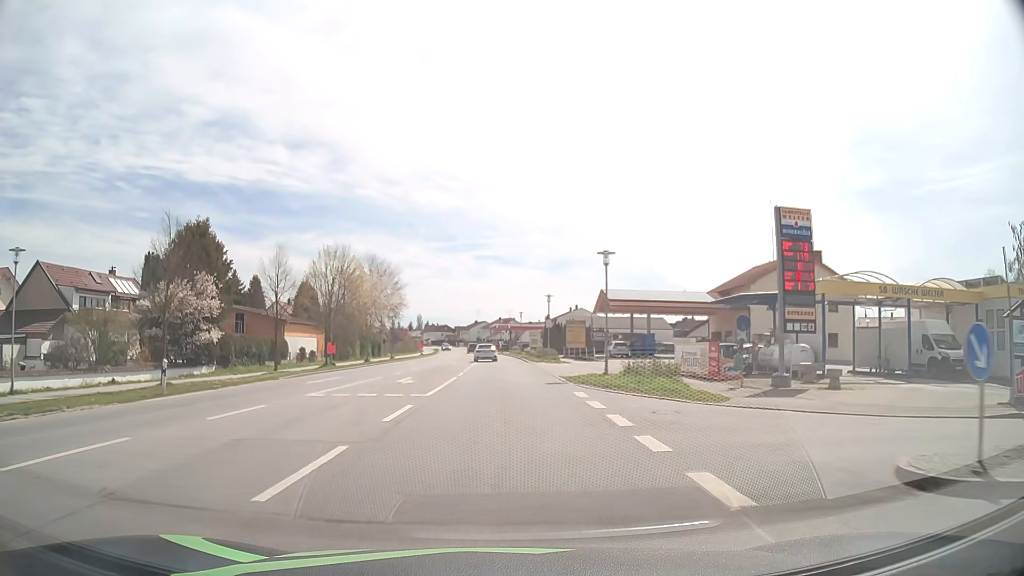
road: primary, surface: asphalt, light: Day
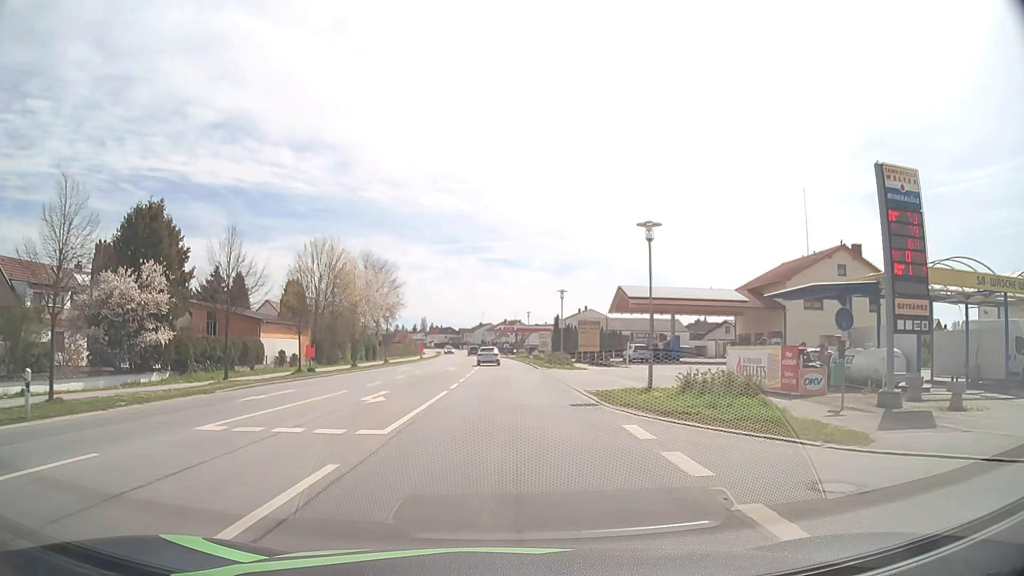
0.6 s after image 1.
(0.0, +7.1) m; 0°
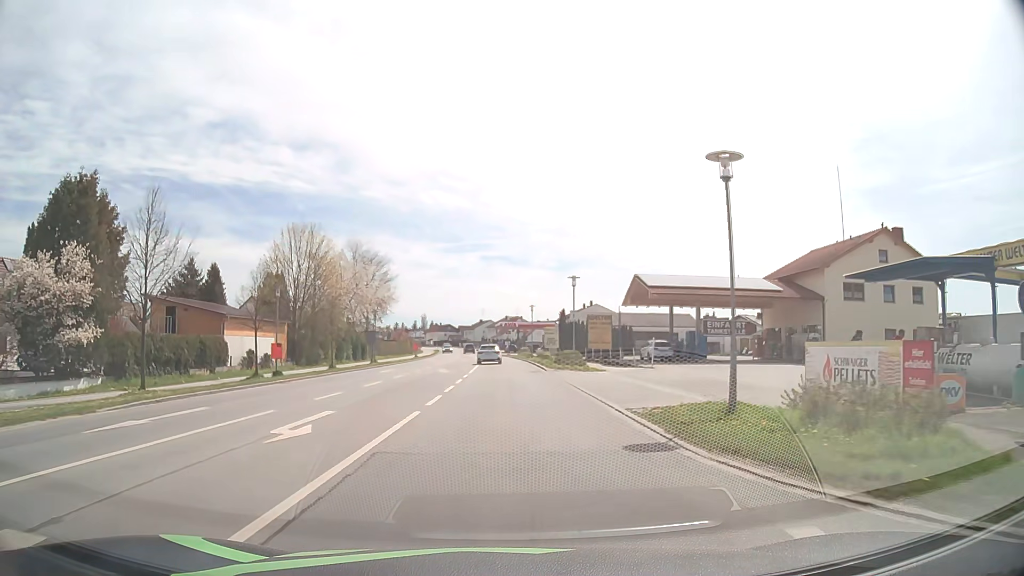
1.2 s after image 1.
(0.0, +7.0) m; 0°
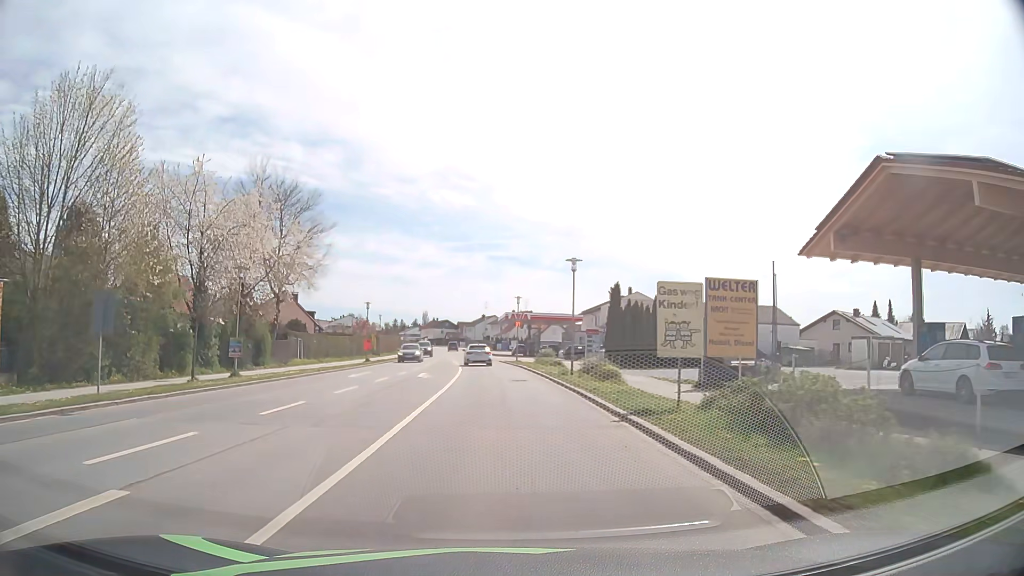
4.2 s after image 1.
(0.0, +34.6) m; 0°
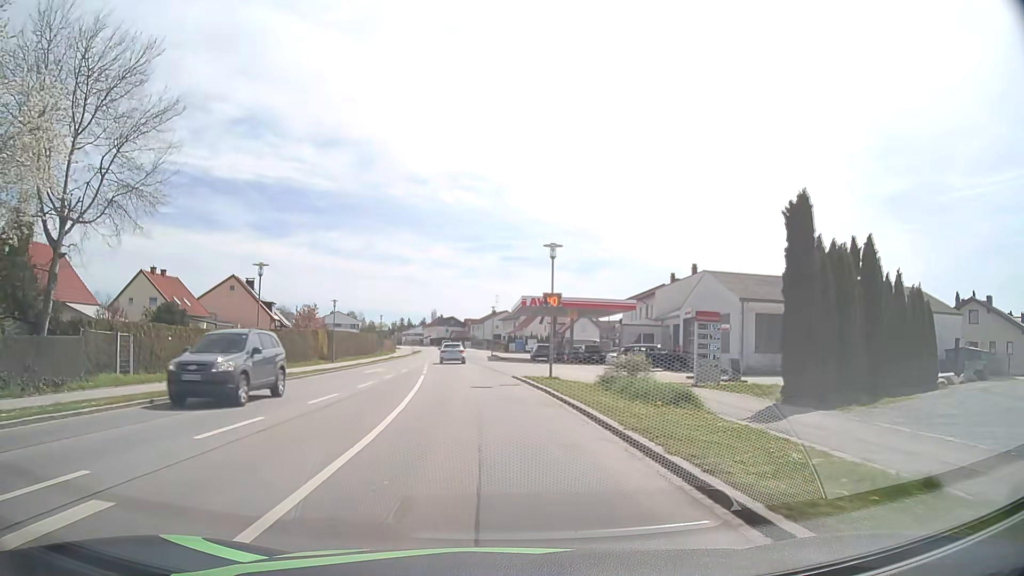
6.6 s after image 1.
(-0.3, +27.4) m; -1°
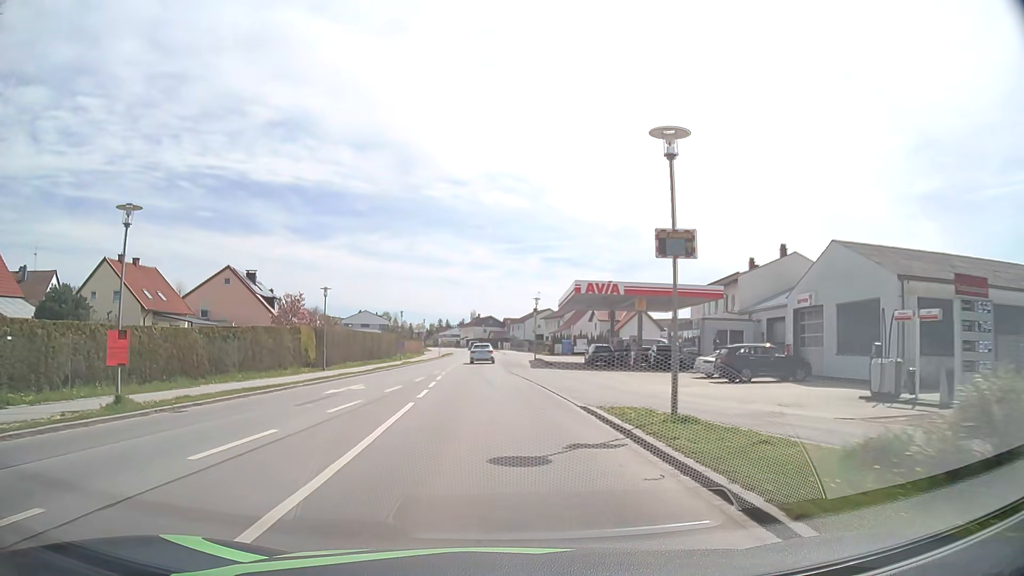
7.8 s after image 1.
(-0.3, +13.8) m; -3°
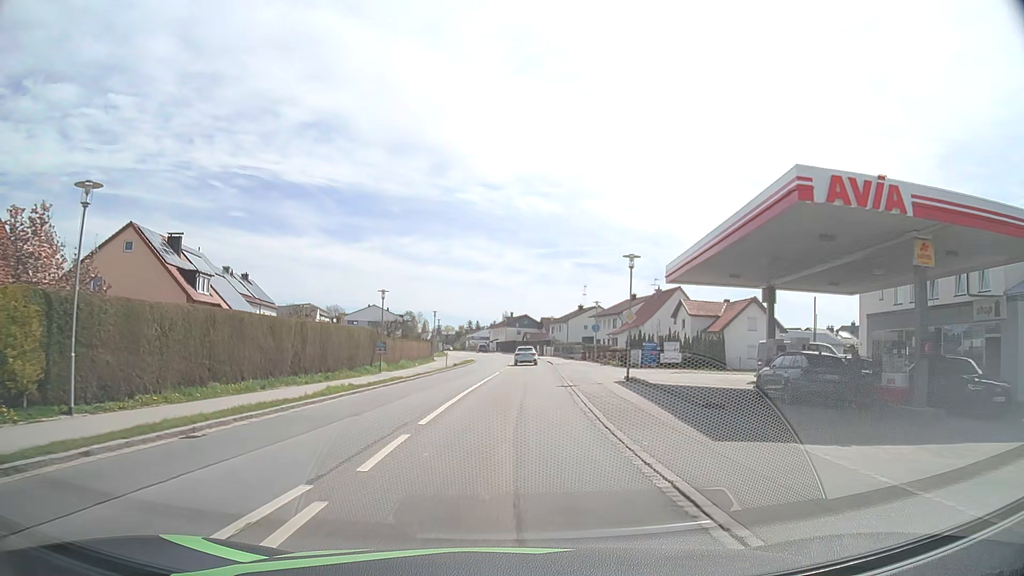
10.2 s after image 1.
(-1.2, +28.4) m; -3°
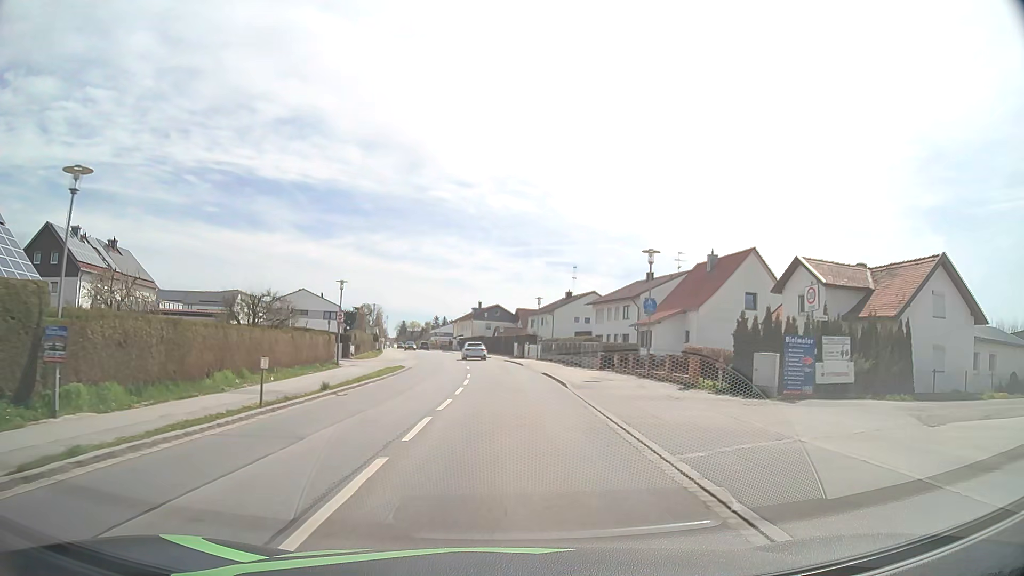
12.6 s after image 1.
(+0.7, +29.8) m; +3°
(0, +10) (0, +20) (0, +30) (-1, +40) (-2, +50) (-3, +60) (-5, +70) (-6, +80) (-8, +89) (-10, +99) m
